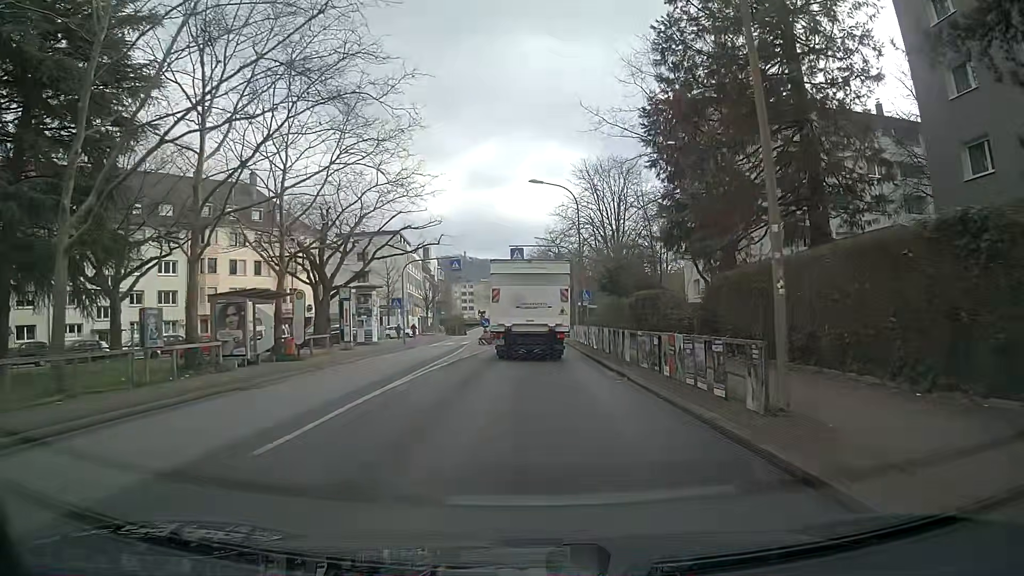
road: secondary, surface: asphalt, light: Day
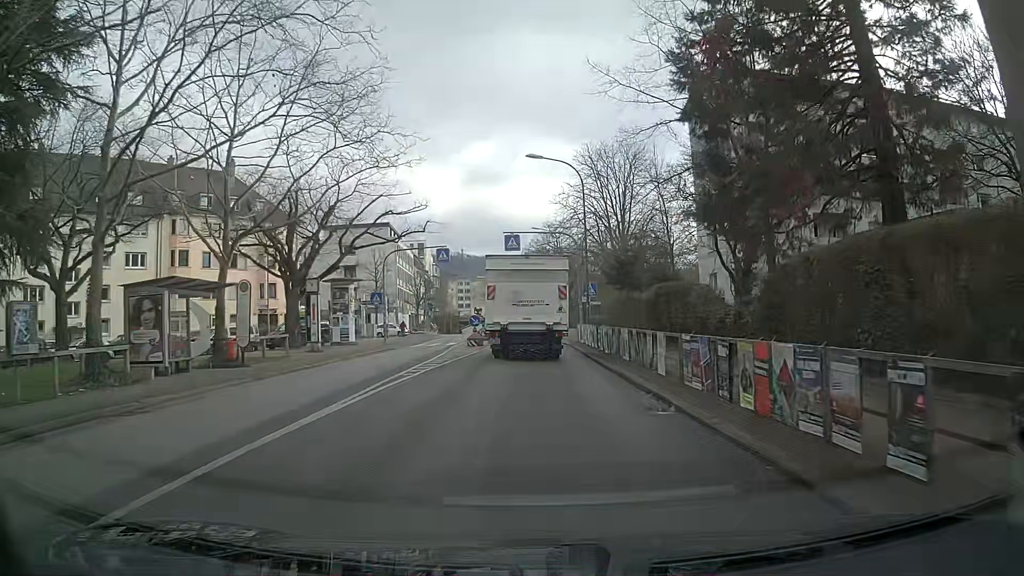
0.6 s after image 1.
(+0.1, +5.4) m; 0°
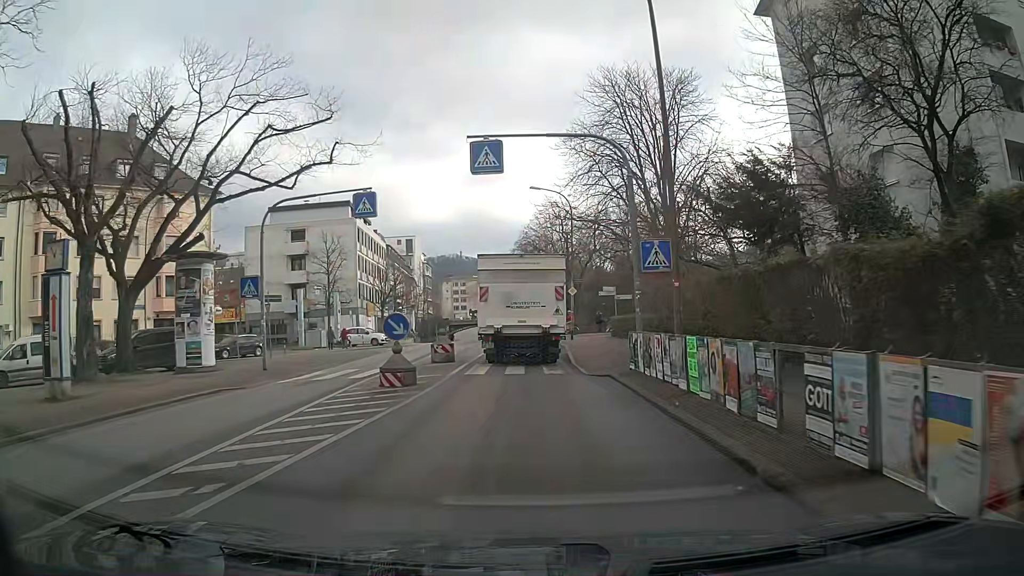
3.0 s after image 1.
(+0.4, +19.6) m; +1°
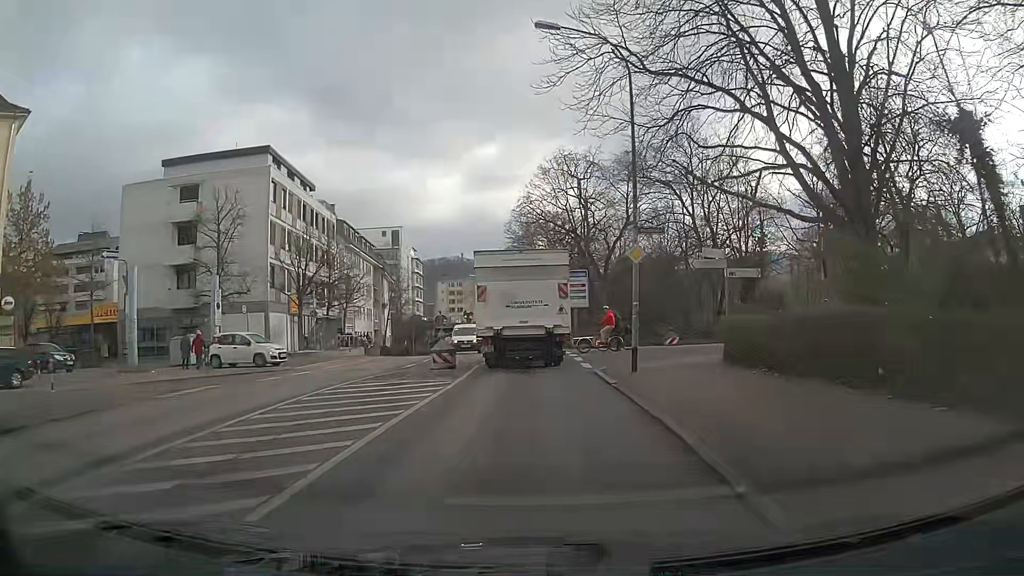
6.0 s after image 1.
(-0.1, +24.3) m; 0°
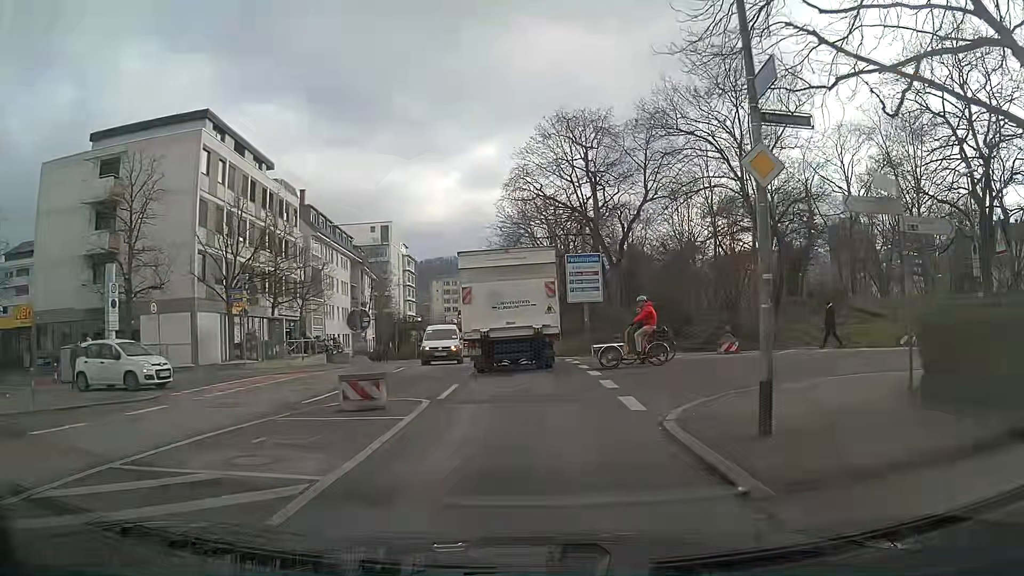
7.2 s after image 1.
(0.0, +9.9) m; +1°
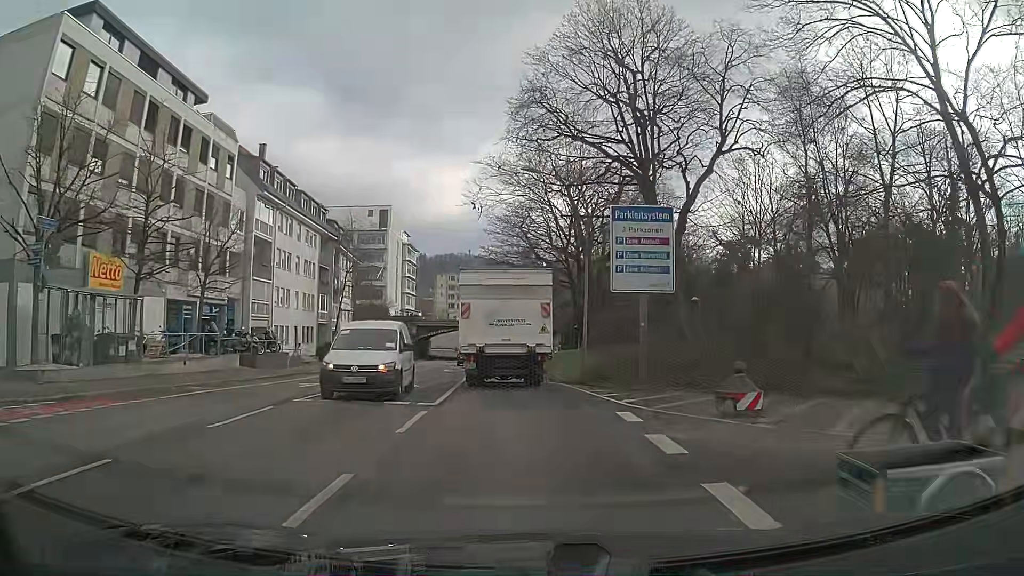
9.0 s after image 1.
(-0.5, +14.8) m; -2°
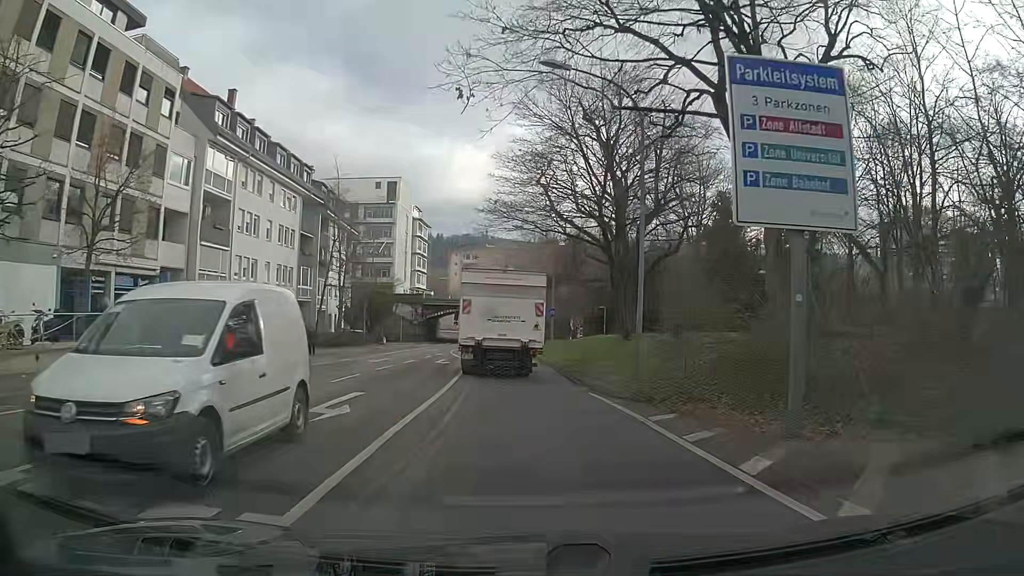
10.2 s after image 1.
(-0.1, +9.8) m; -2°
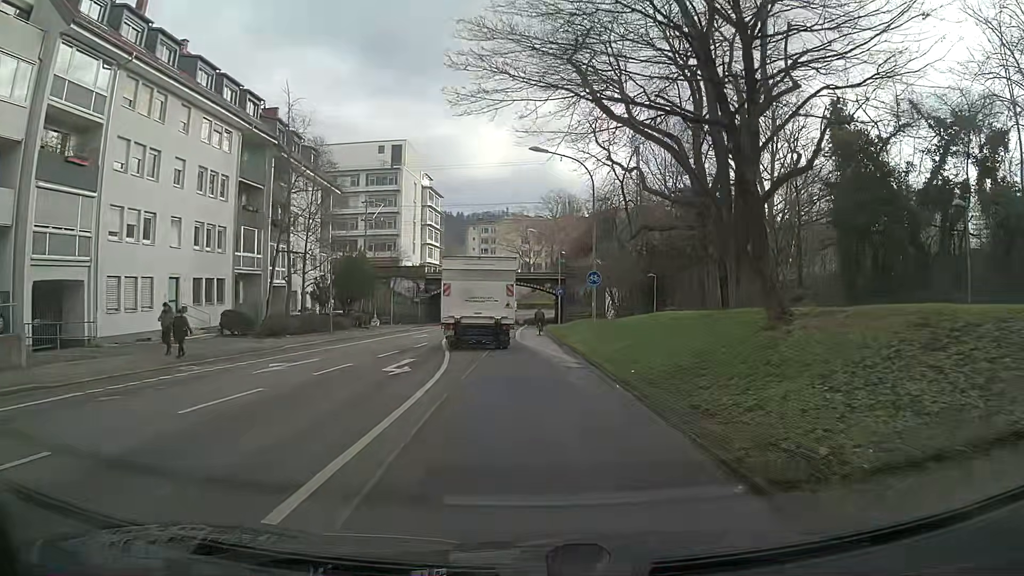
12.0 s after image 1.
(-0.1, +15.2) m; -1°
